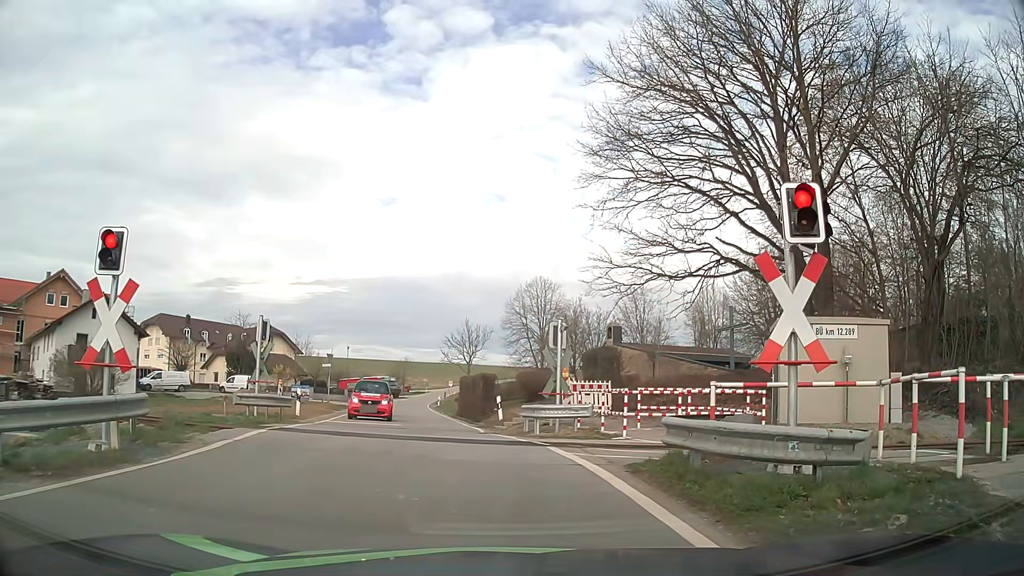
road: tertiary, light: Day
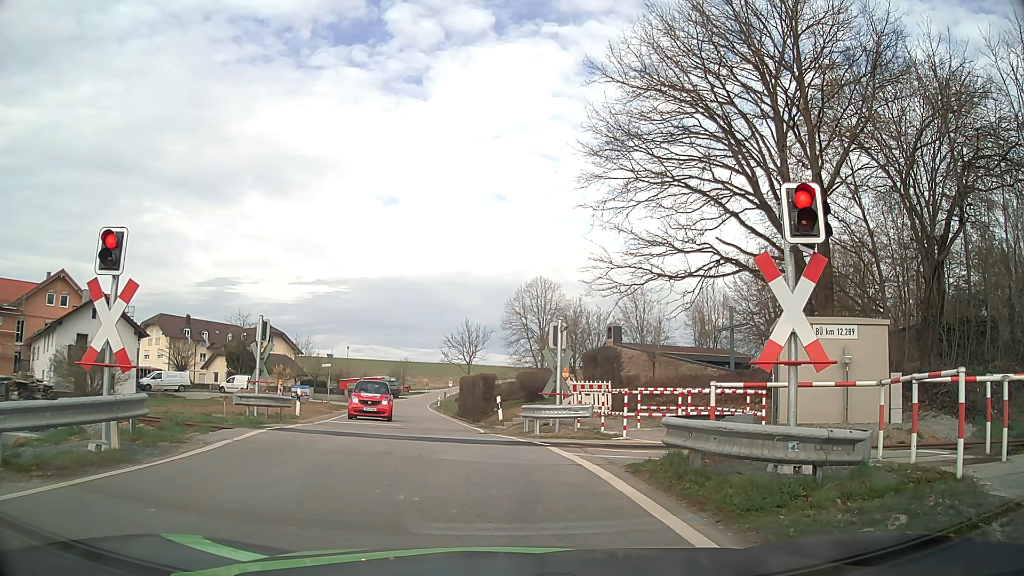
(0.0, 0.0) m; 0°
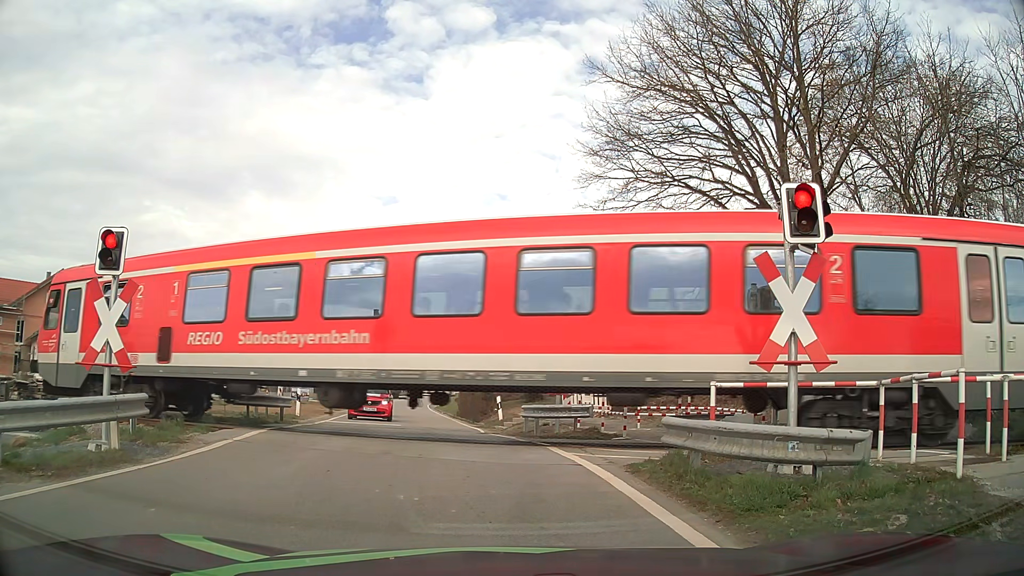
(0.0, 0.0) m; 0°
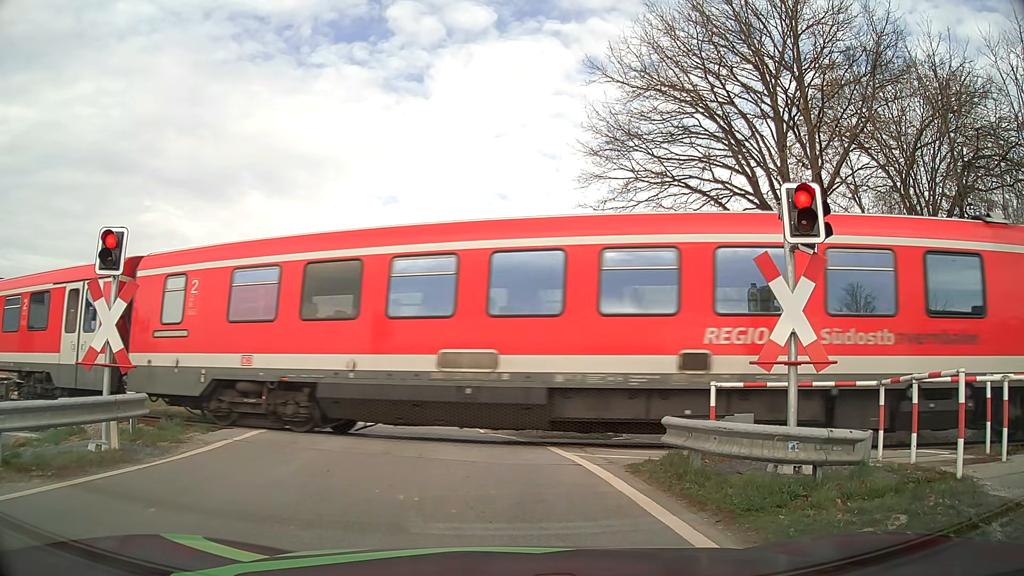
(0.0, 0.0) m; 0°
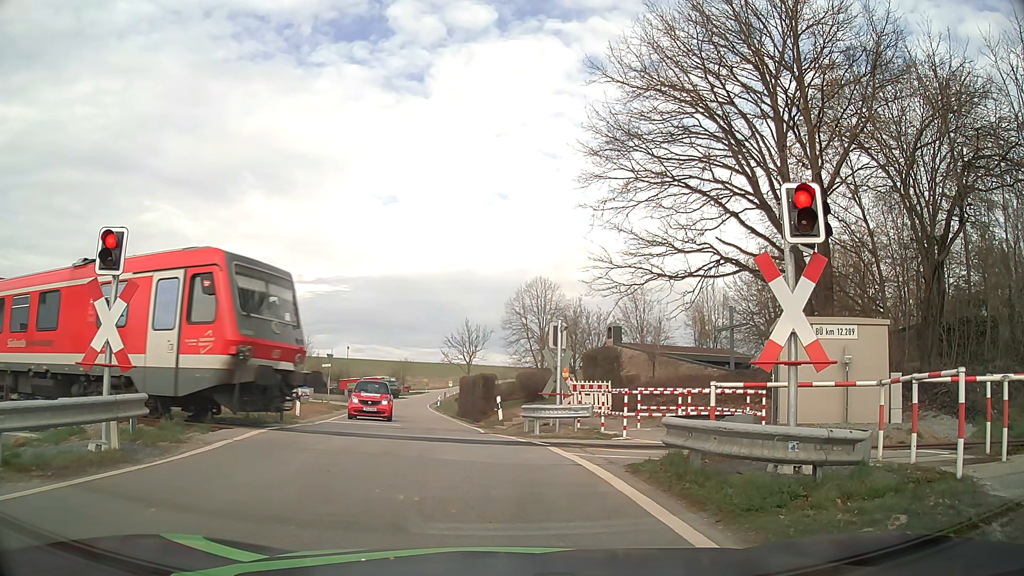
(0.0, 0.0) m; 0°
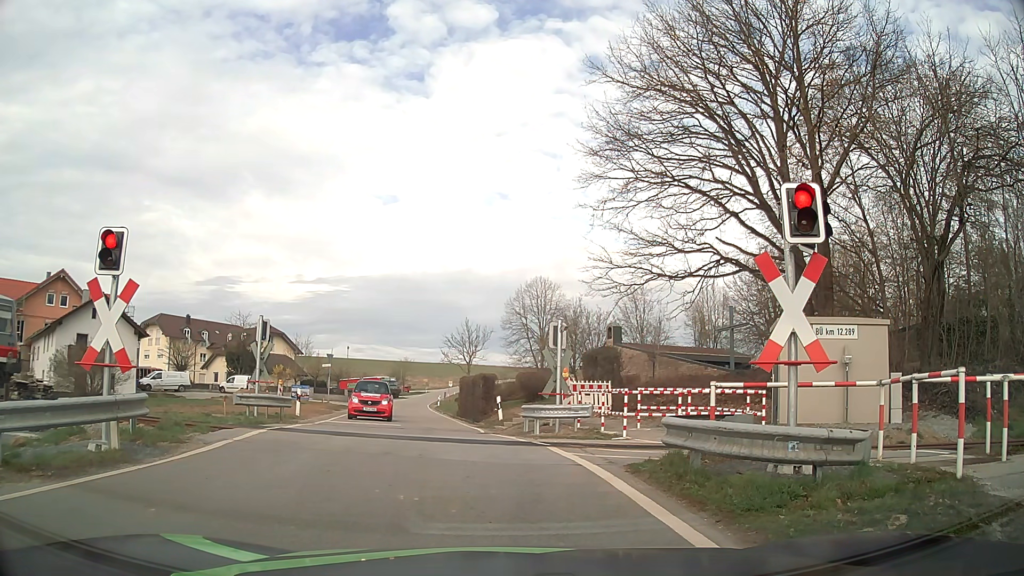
(0.0, 0.0) m; 0°
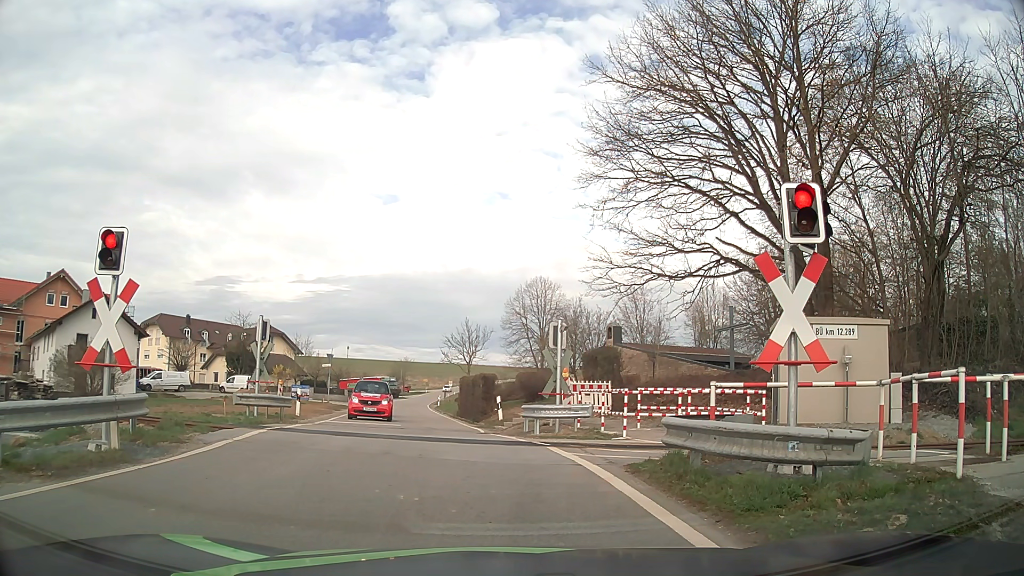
(0.0, 0.0) m; 0°
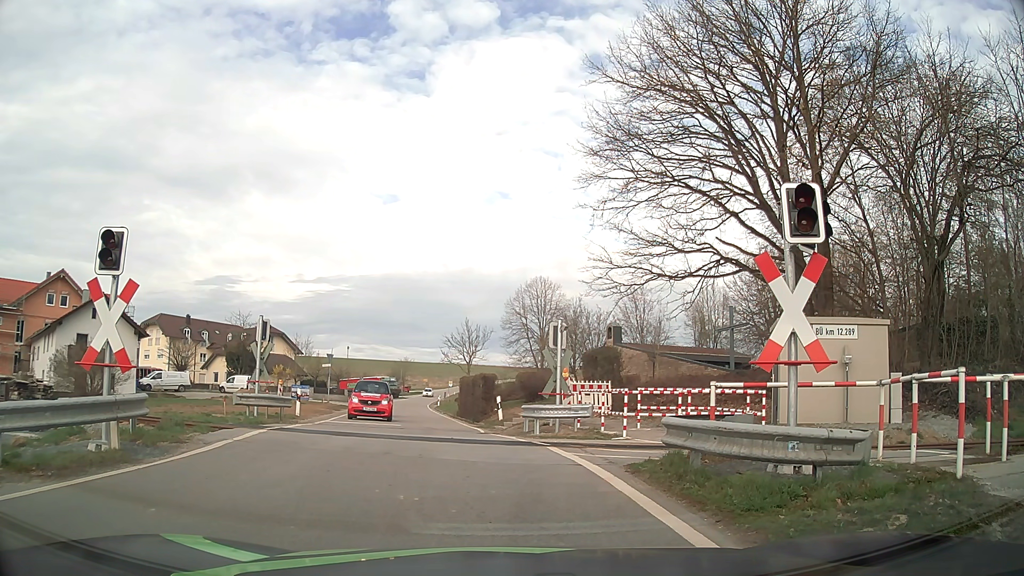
(0.0, 0.0) m; 0°
(-1, +10) (-2, +20) (-4, +30) (-5, +40) (-7, +49) (-8, +59) (-10, +69) (-11, +79) (-12, +89) (-13, +99) m
